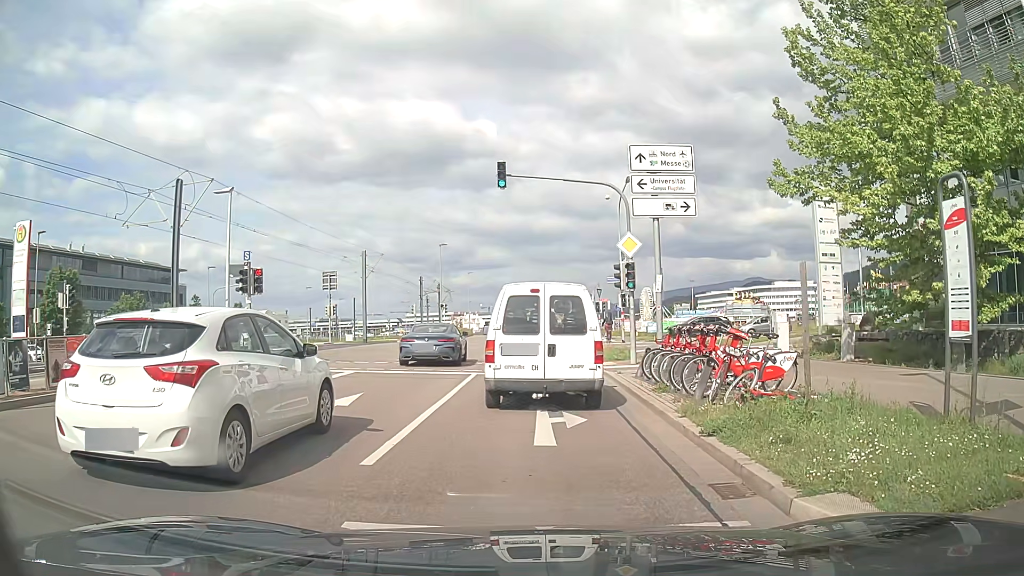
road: secondary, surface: asphalt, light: Day
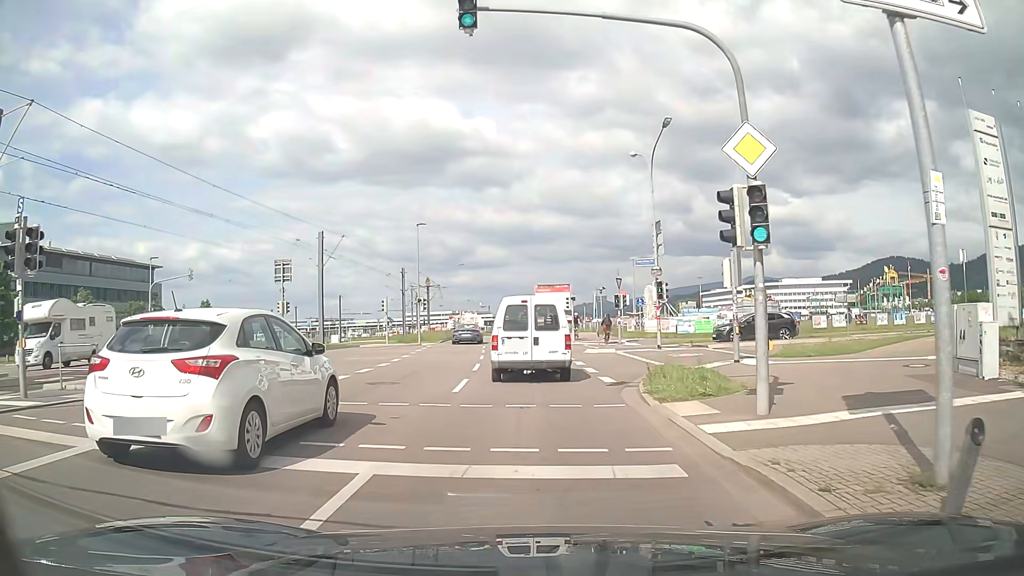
(+0.3, +12.2) m; +2°
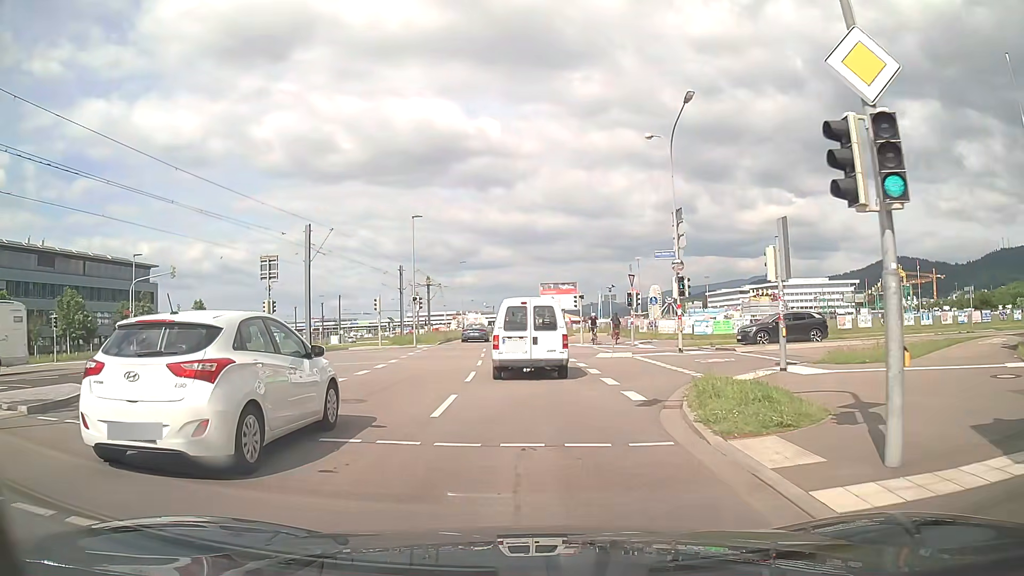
(0.0, +3.5) m; -2°
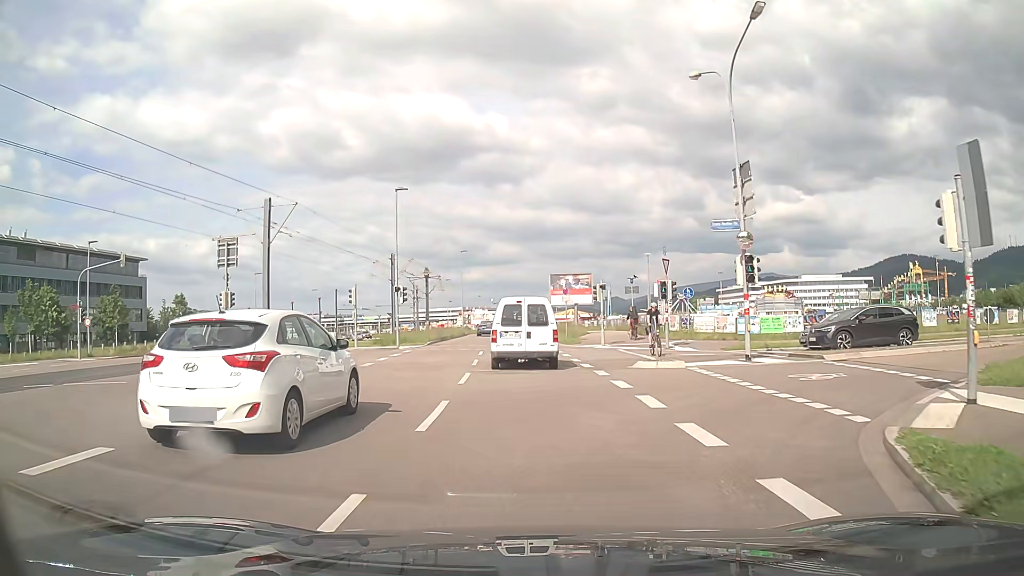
(+0.1, +7.8) m; 0°
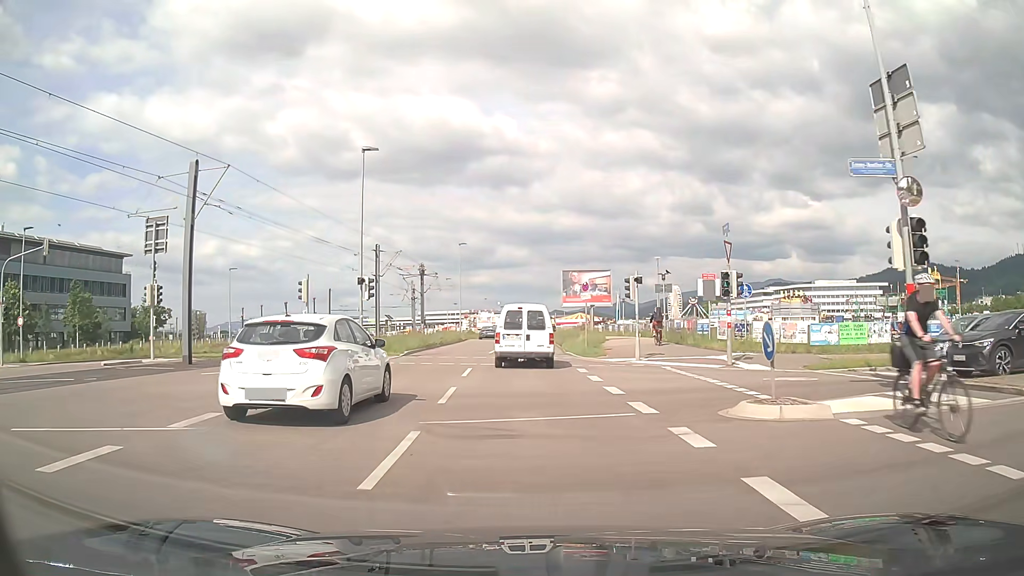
(0.0, +8.9) m; 0°
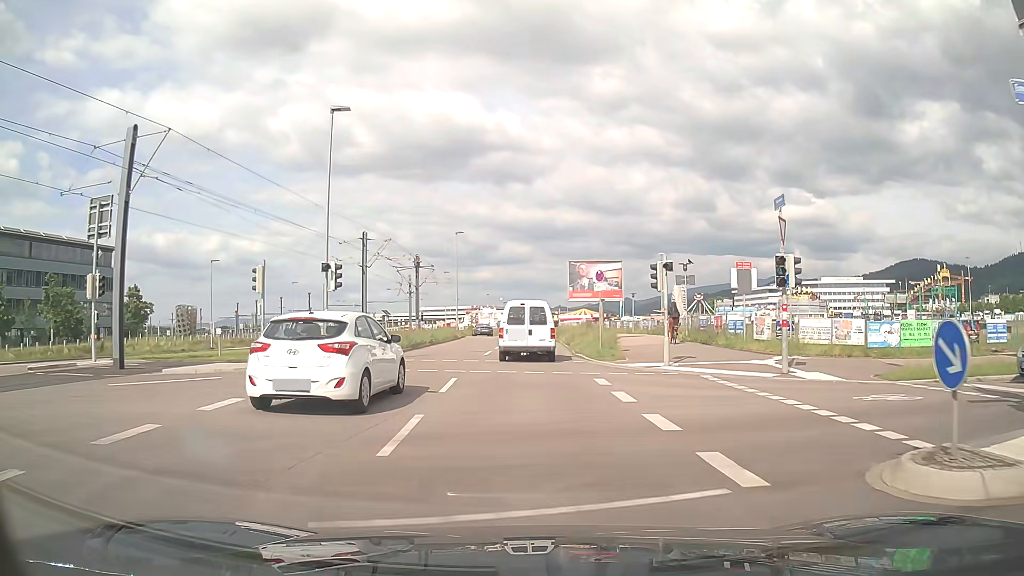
(0.0, +4.8) m; 0°
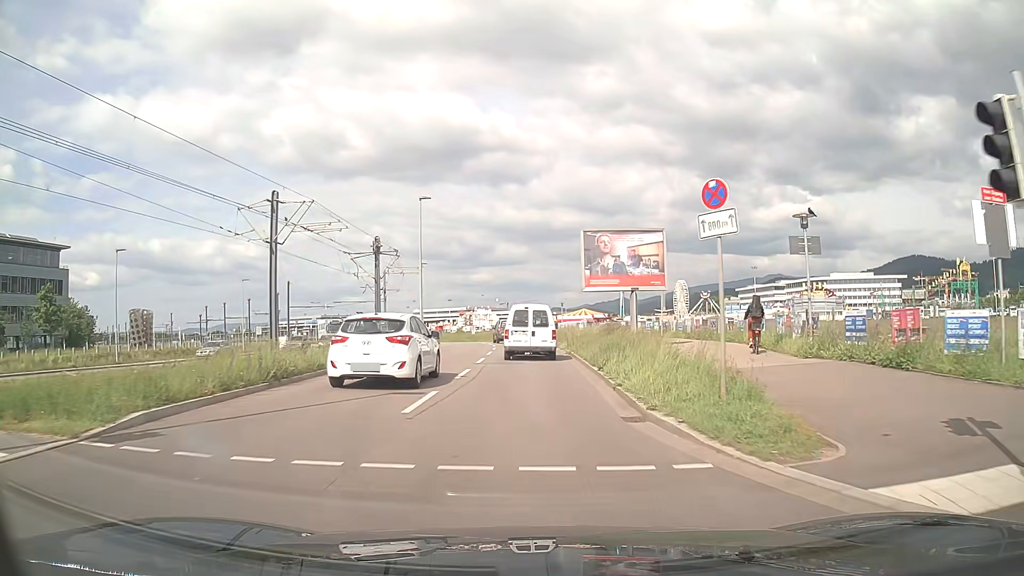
(0.0, +15.9) m; 0°
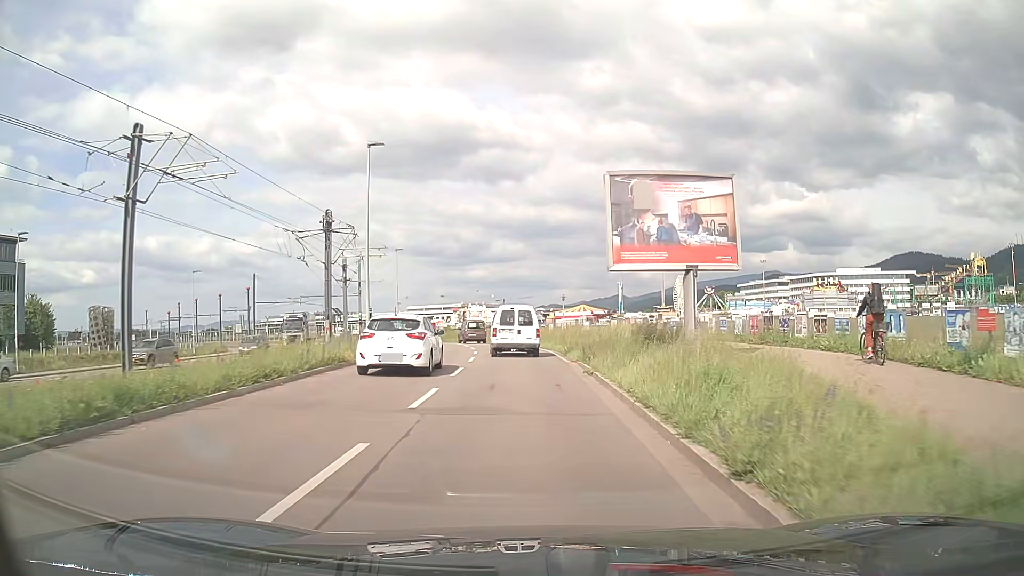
(0.0, +11.5) m; +1°
(0, +10) (0, +20) (-1, +30) (-2, +40) (-4, +50) (-6, +59) (-9, +69) (-13, +78) (-17, +87) (-22, +96) m
